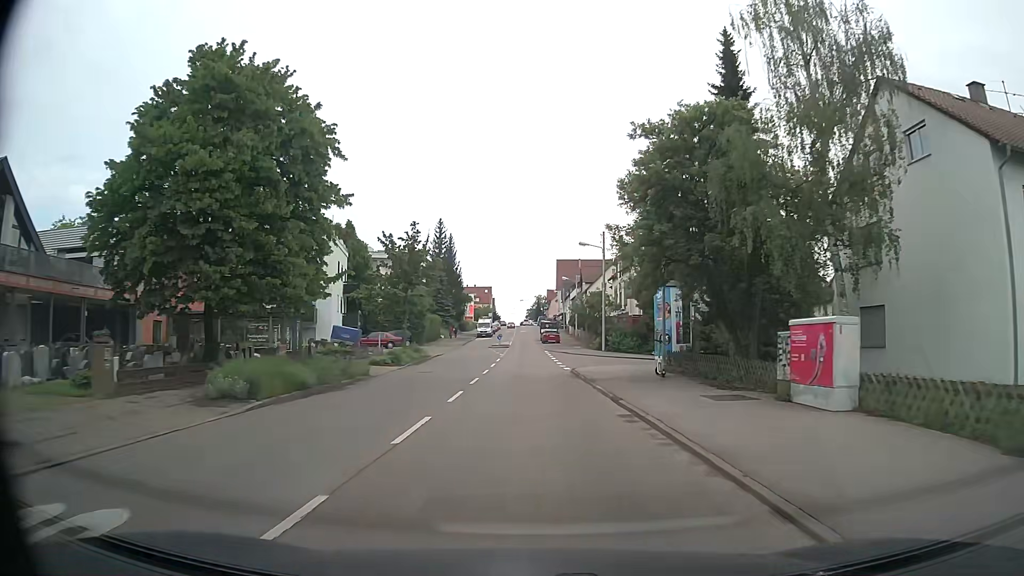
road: secondary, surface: asphalt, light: Day
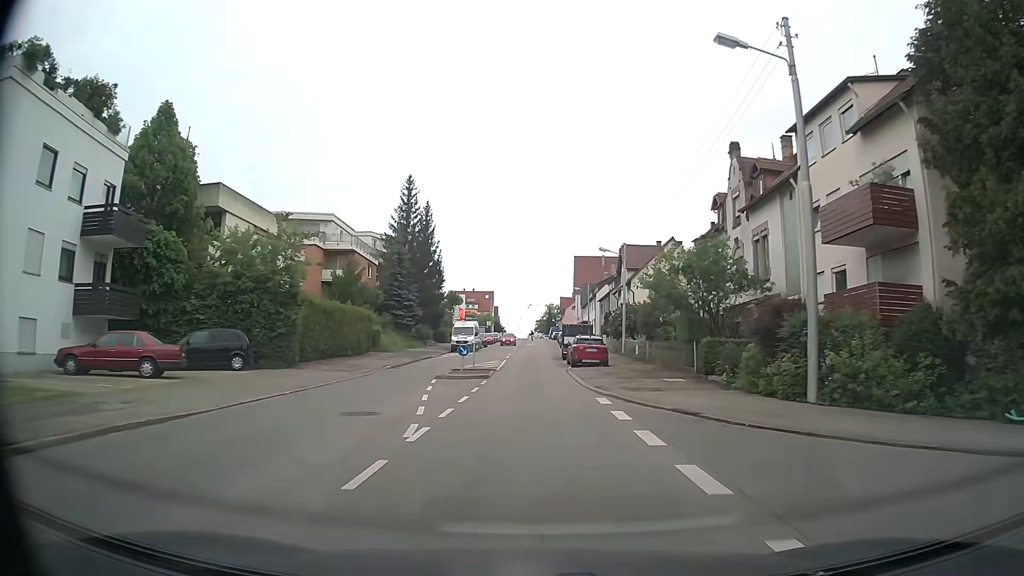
(-0.4, +39.2) m; -1°
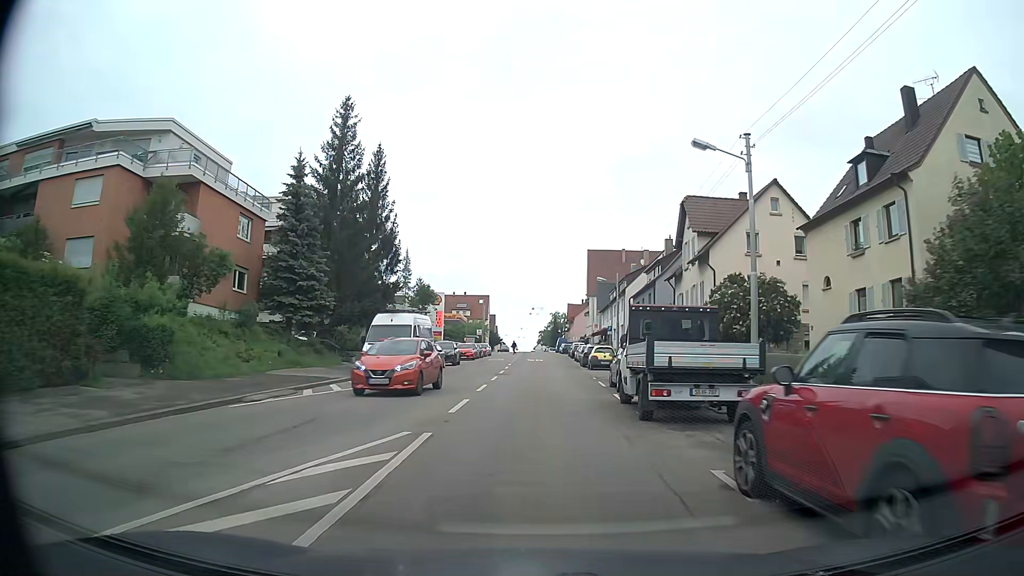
(+0.2, +29.9) m; 0°
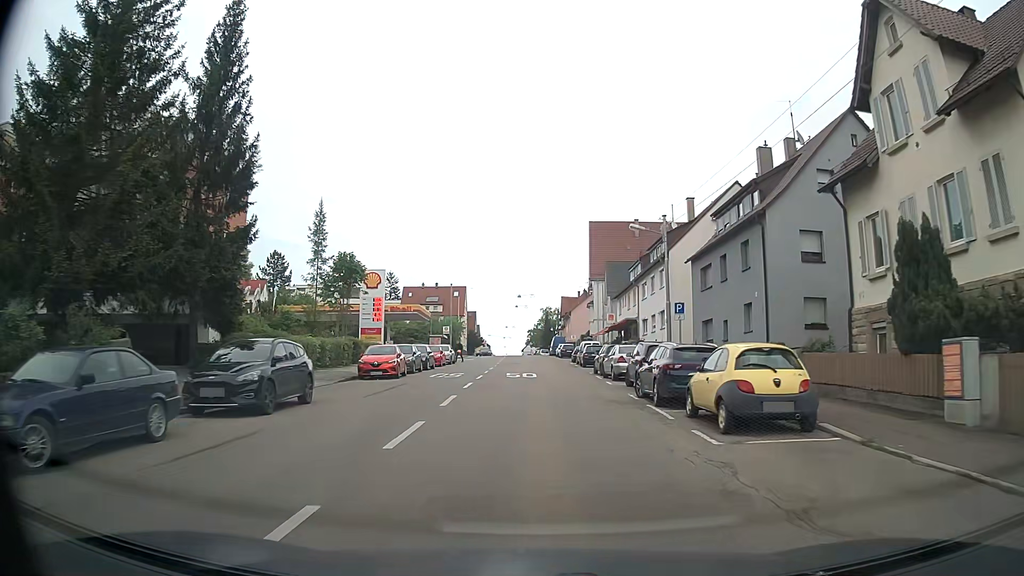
(+0.3, +28.6) m; +1°
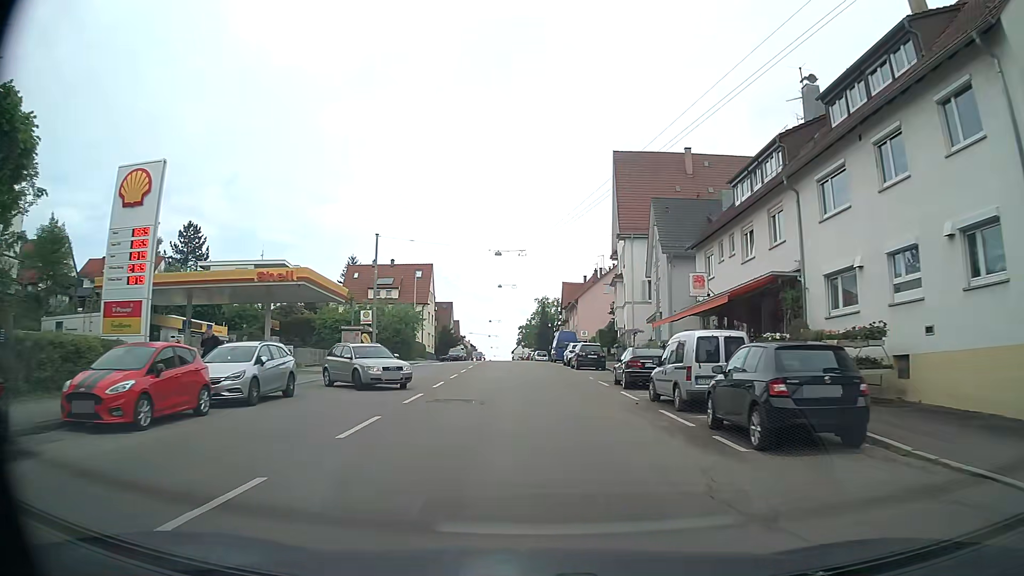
(+0.2, +35.3) m; +1°
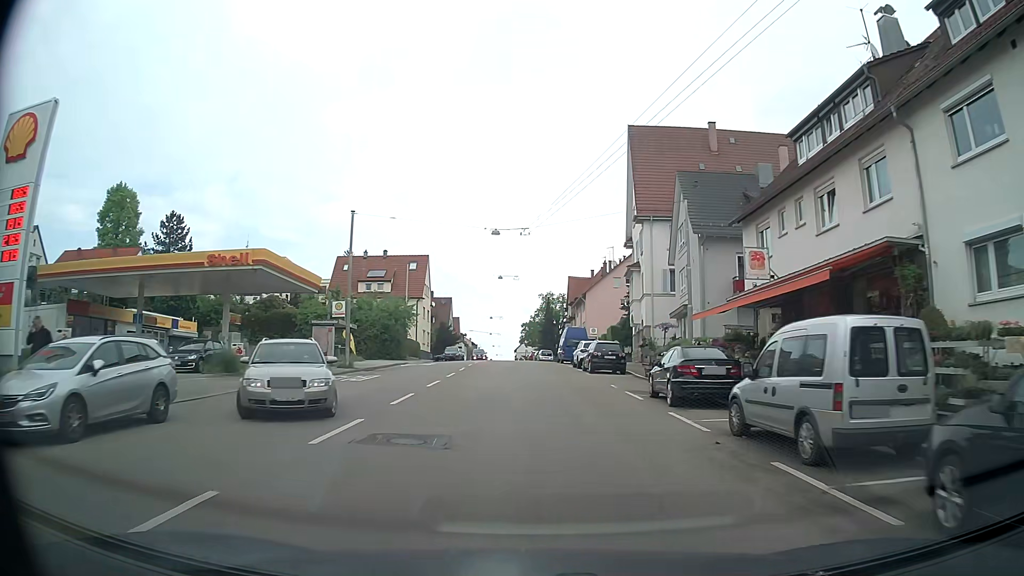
(0.0, +7.0) m; 0°
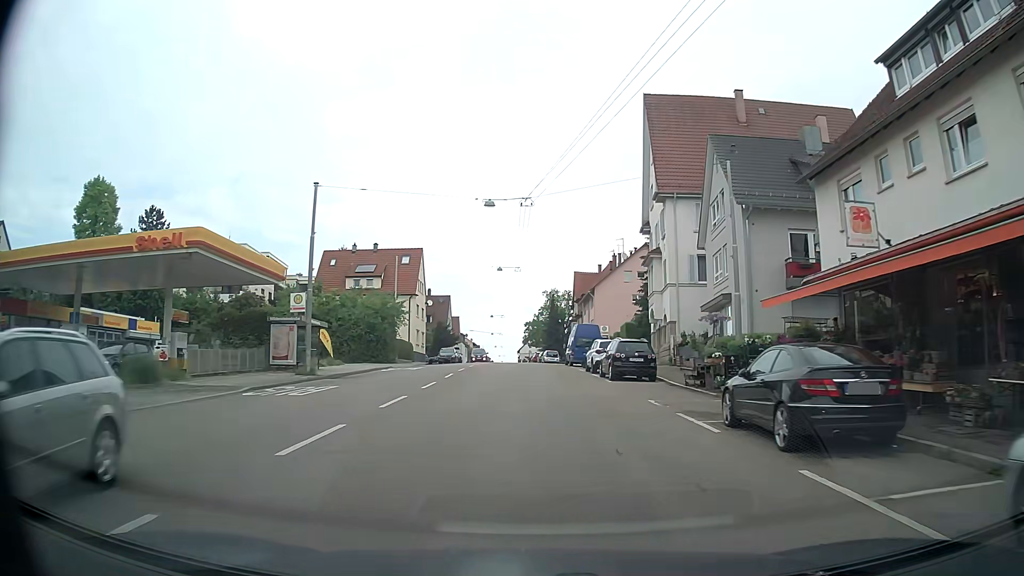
(0.0, +7.0) m; 0°
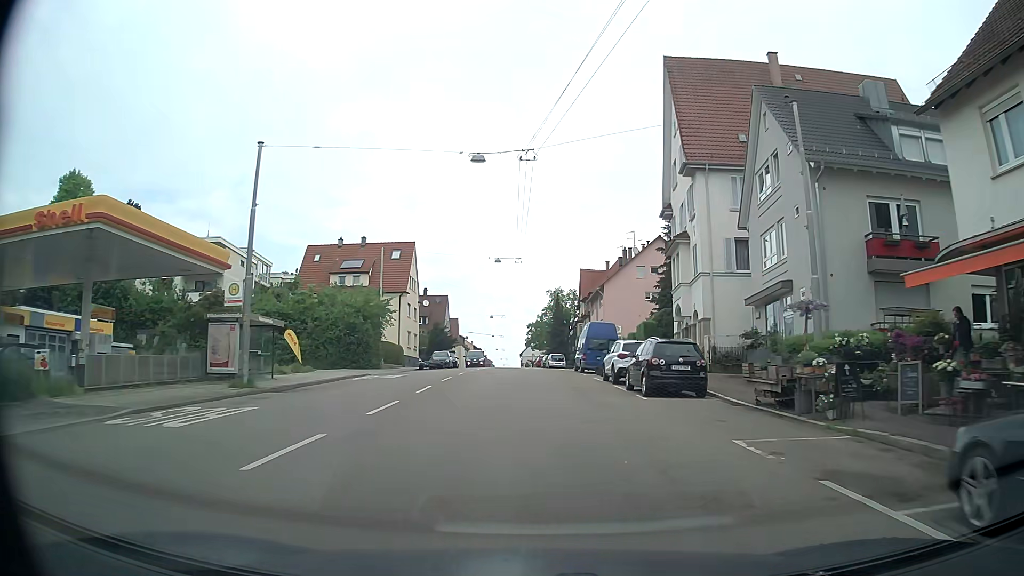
(0.0, +7.0) m; 0°
(0, +10) (0, +20) (0, +30) (-1, +40) (-1, +50) (-1, +60) (-2, +70) (-2, +80) (-3, +90) (-3, +100) m
